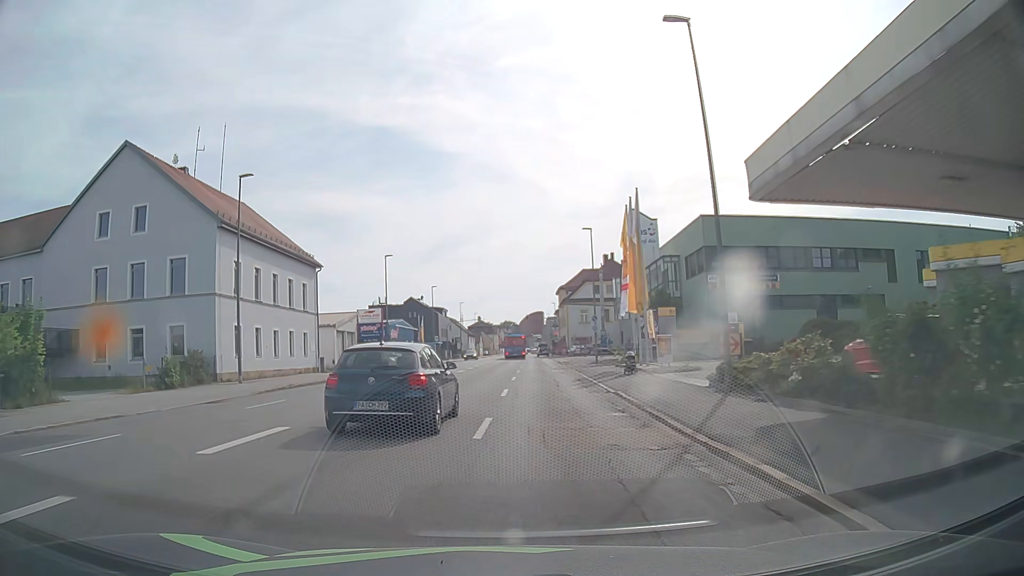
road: tertiary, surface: asphalt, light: Day
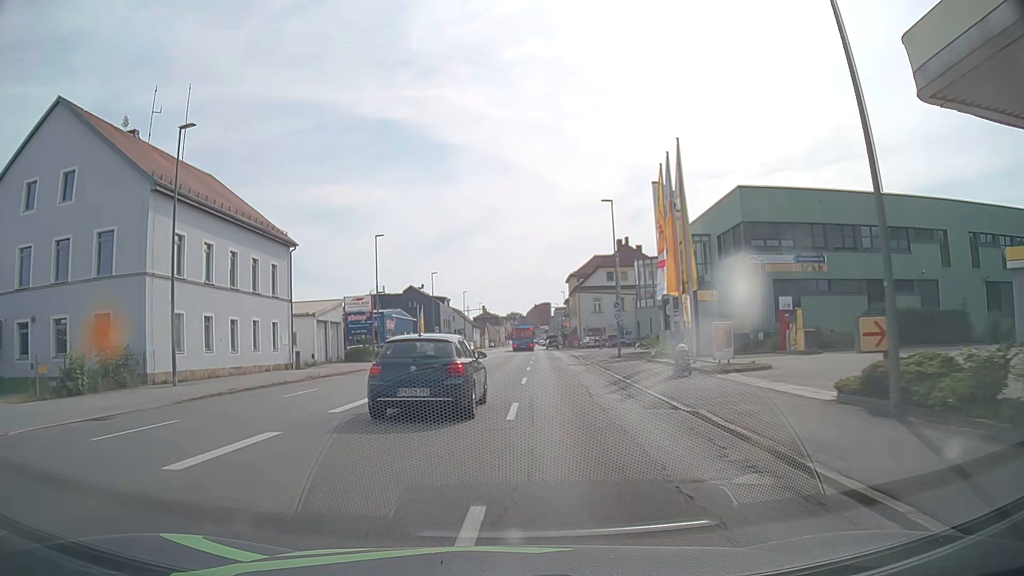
(-0.1, +7.6) m; -1°
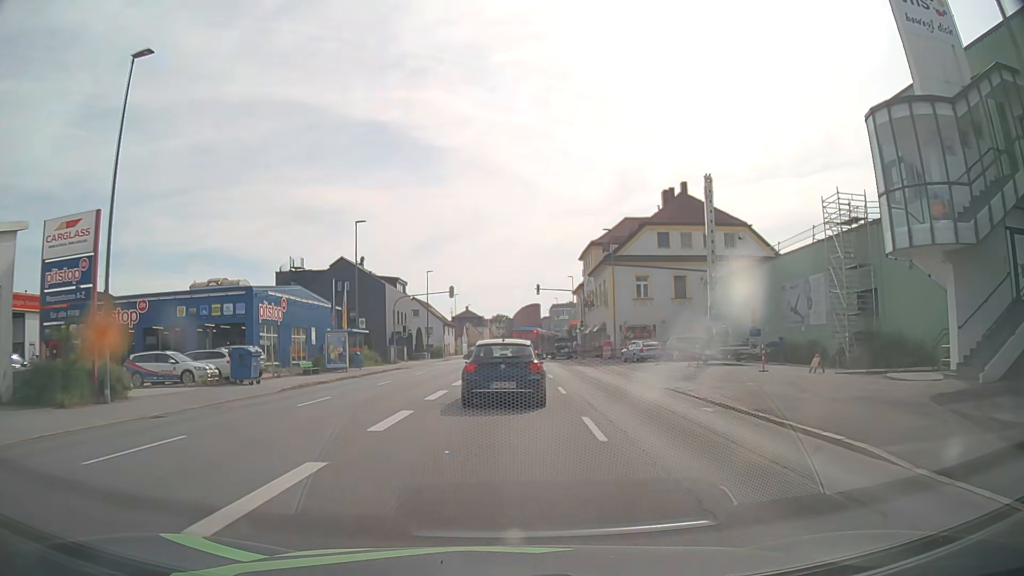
(0.0, +38.1) m; +1°
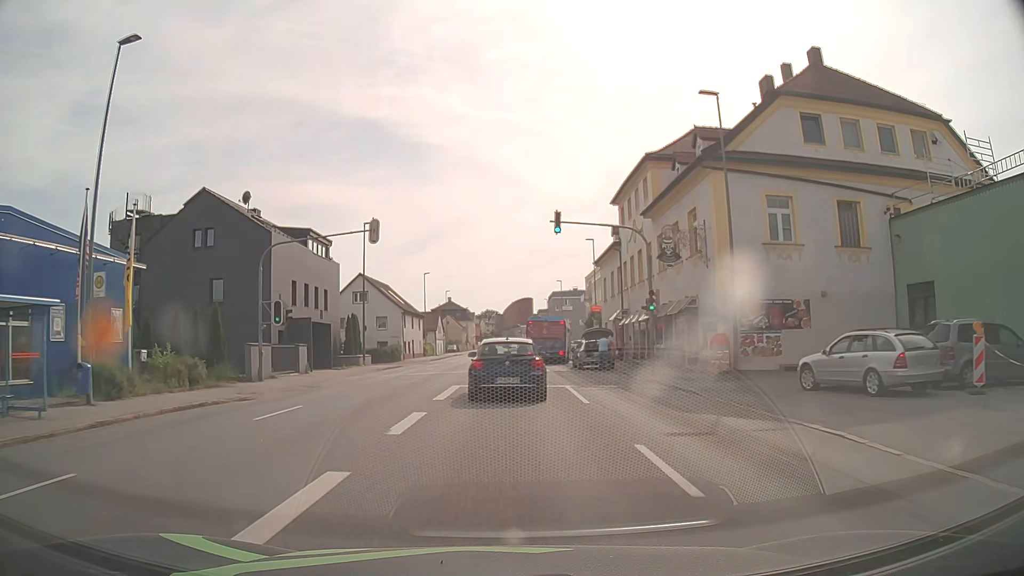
(+0.3, +30.7) m; +1°
